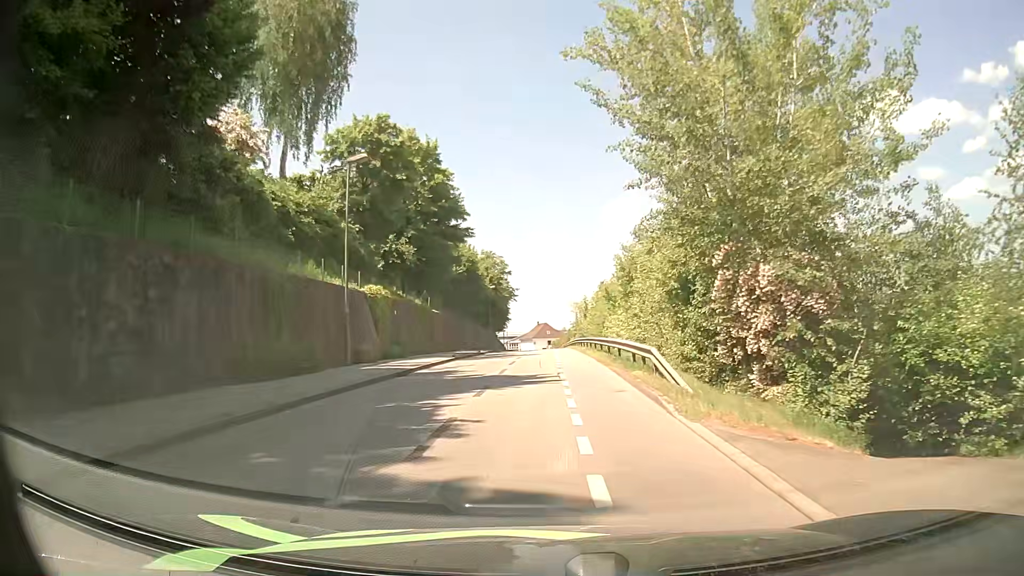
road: residential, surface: asphalt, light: Day
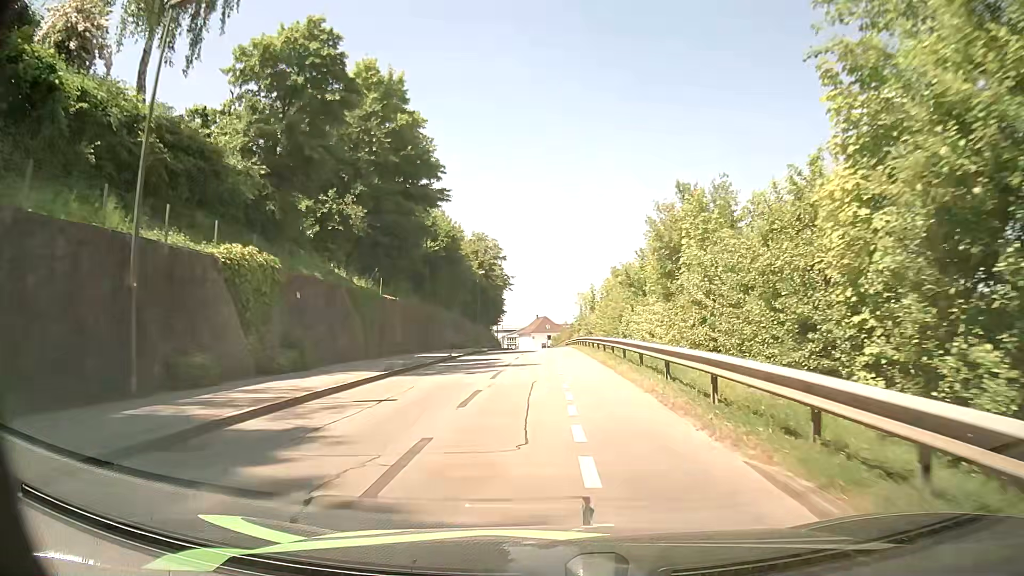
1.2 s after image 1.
(0.0, +13.8) m; 0°
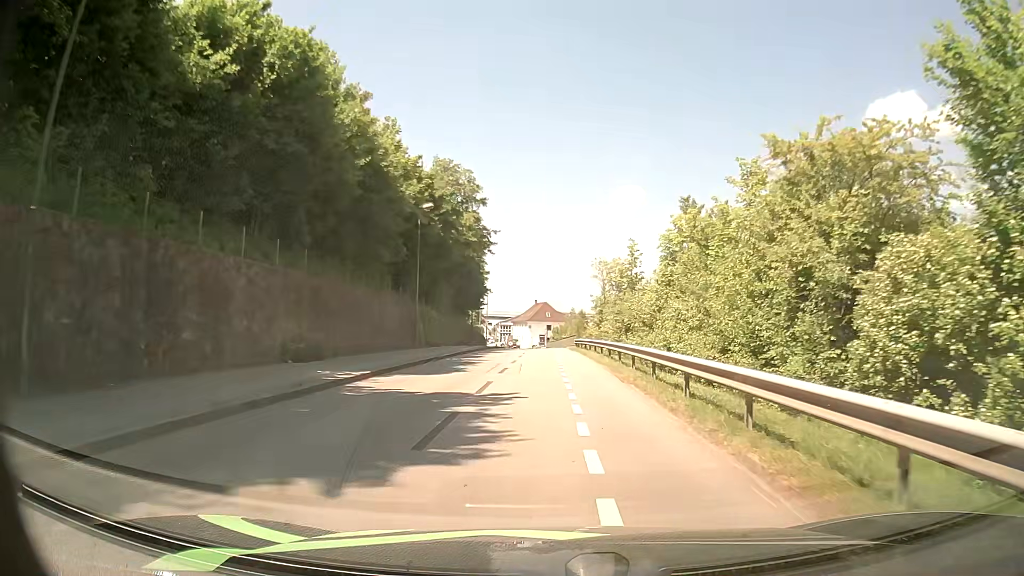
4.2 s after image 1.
(-0.2, +33.8) m; -1°
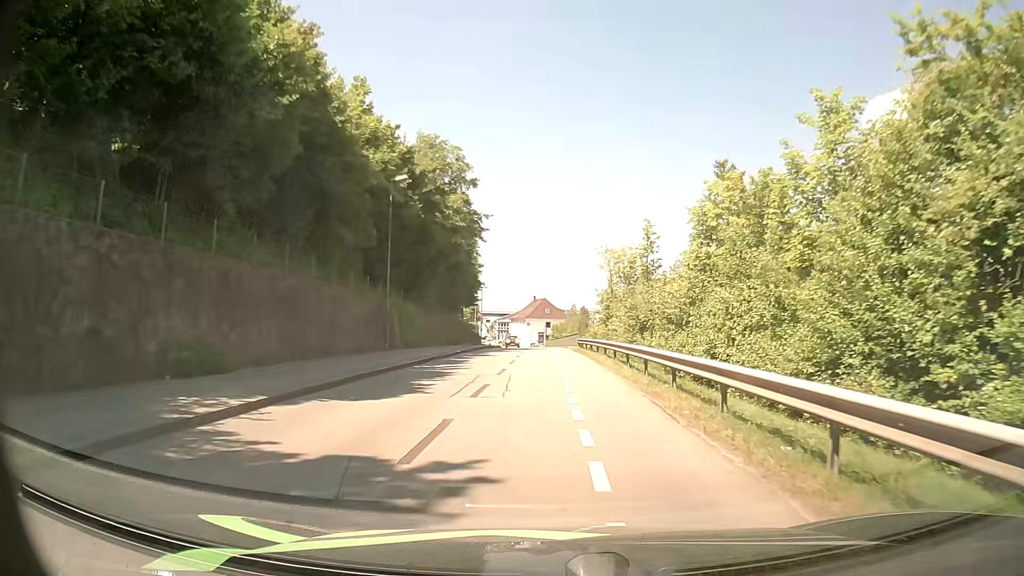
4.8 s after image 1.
(0.0, +6.7) m; -1°
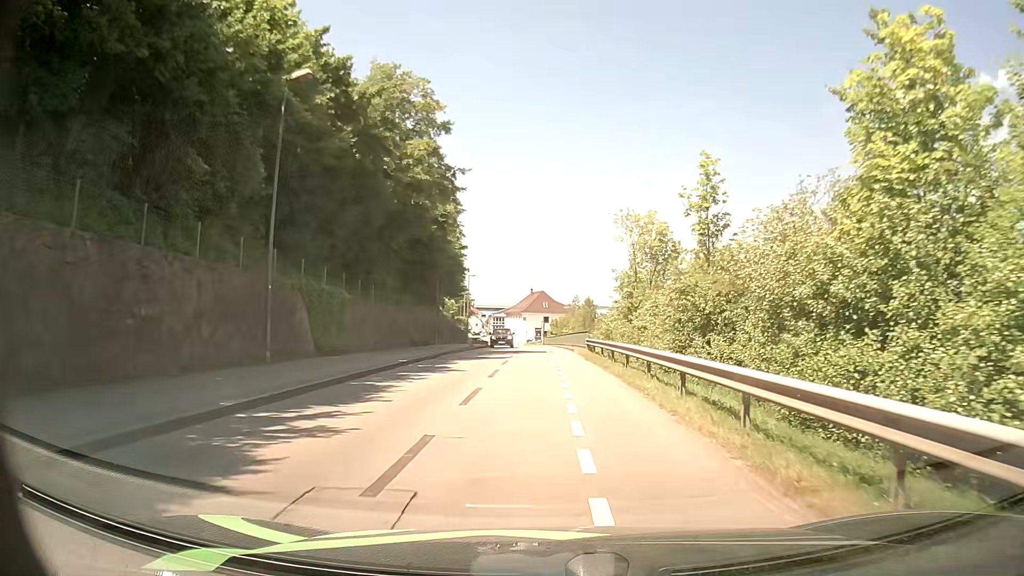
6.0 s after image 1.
(+0.3, +13.3) m; +1°
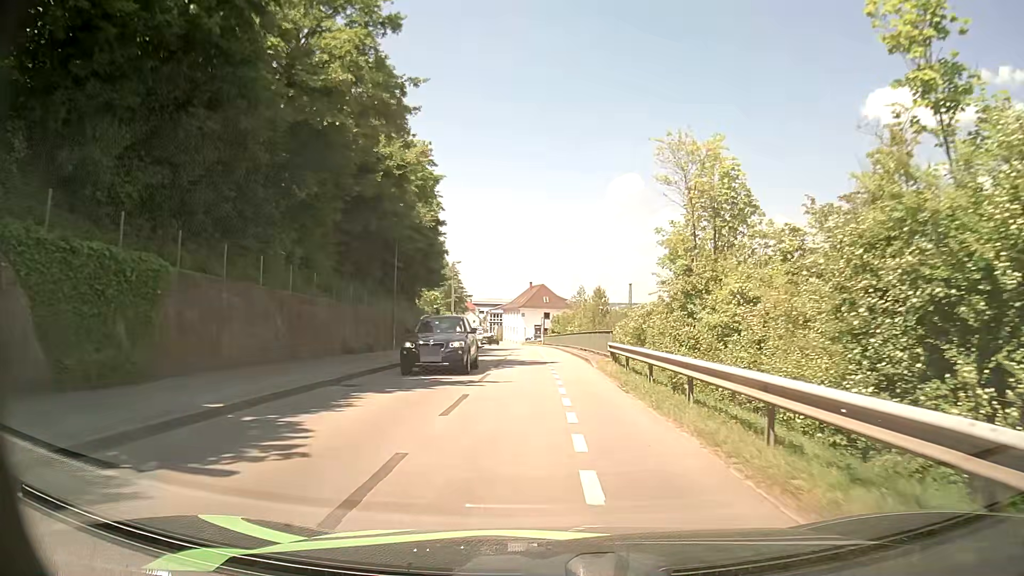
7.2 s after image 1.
(+0.1, +13.3) m; 0°
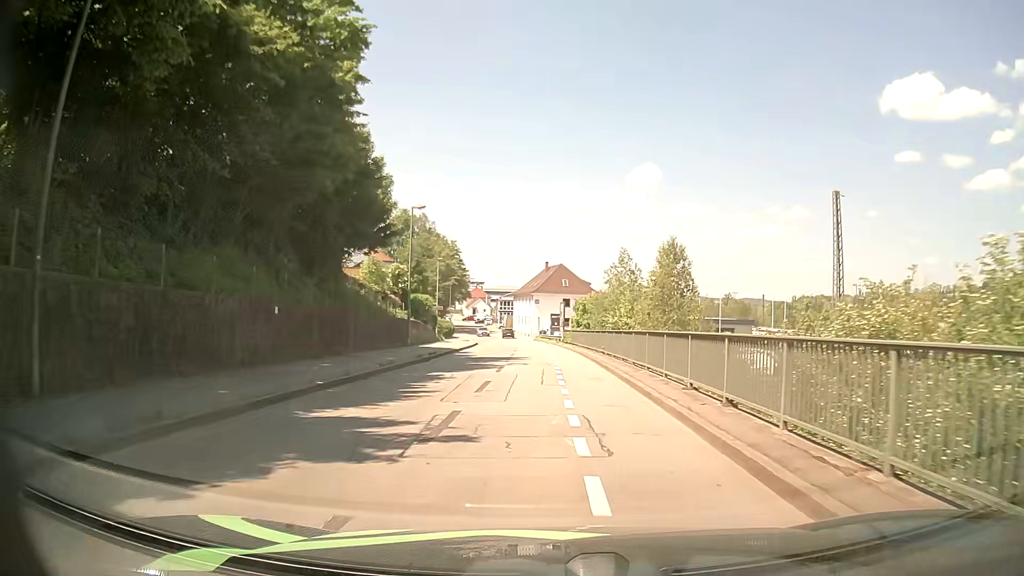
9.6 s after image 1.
(-0.2, +26.3) m; -2°
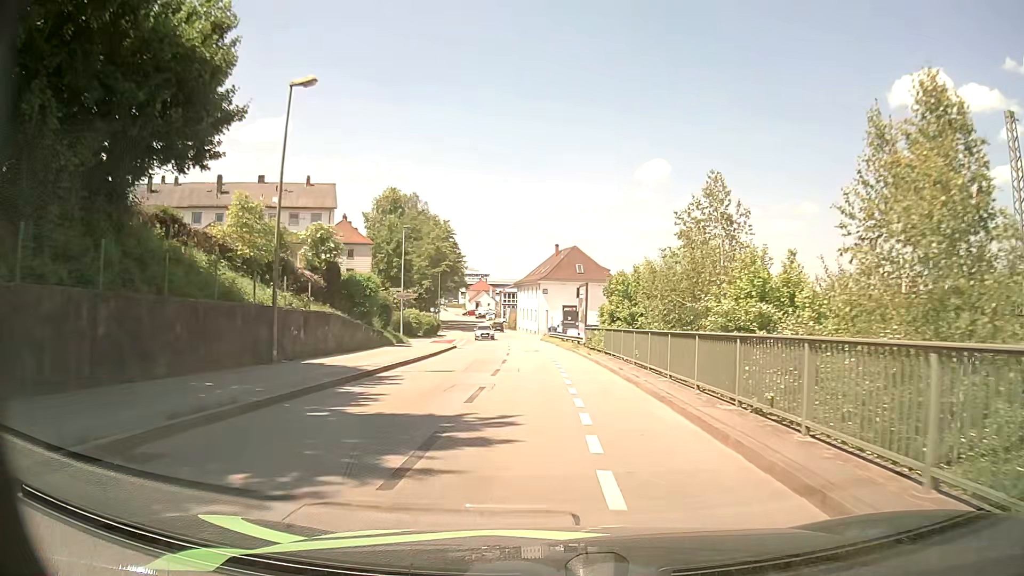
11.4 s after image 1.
(0.0, +20.2) m; 0°
(0, +10) (0, +20) (-1, +30) (-1, +40) (-2, +50) (-3, +60) (-4, +70) (-5, +80) (-6, +90) (-8, +100) m
